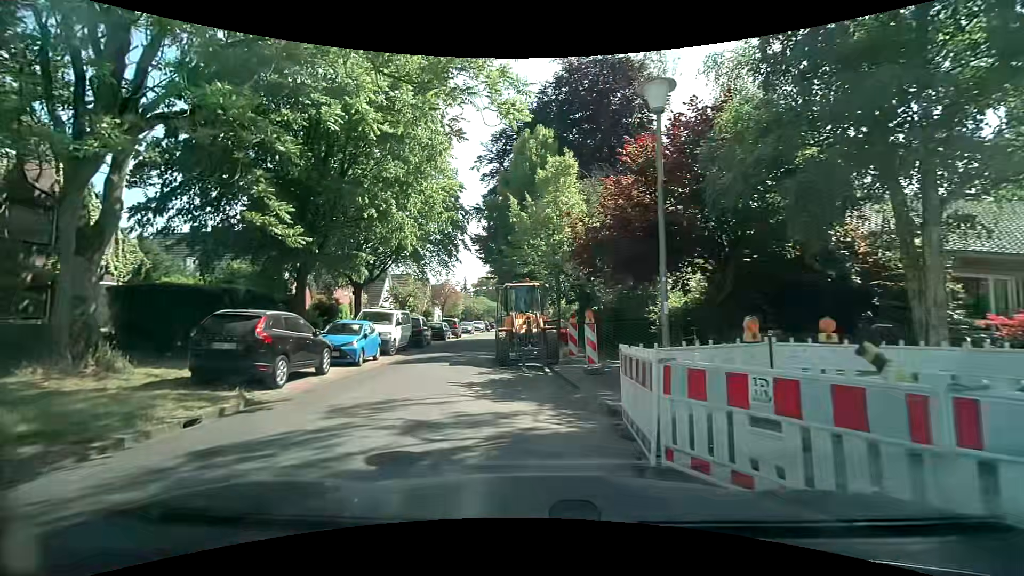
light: Day
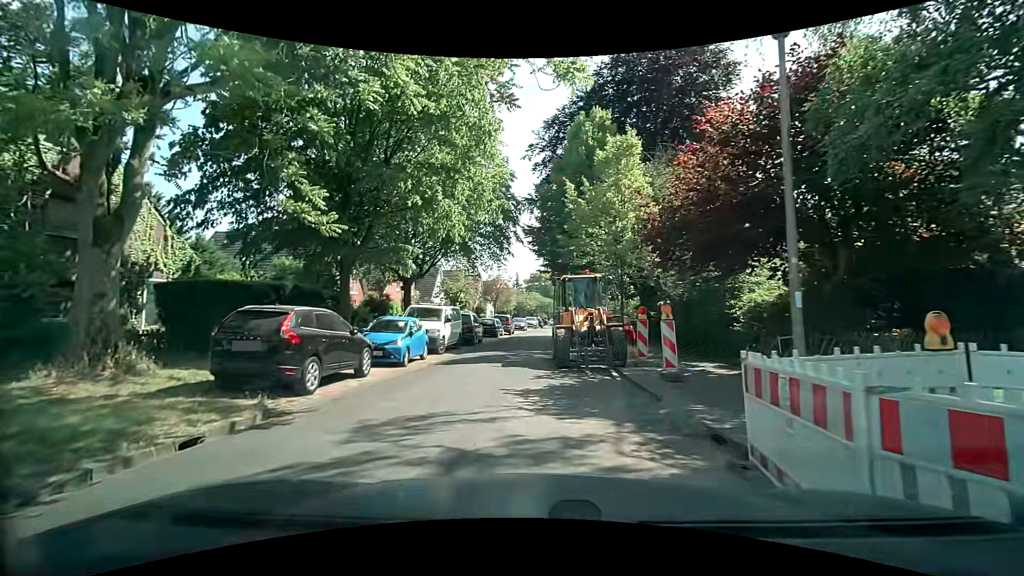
(-0.1, +1.8) m; -5°
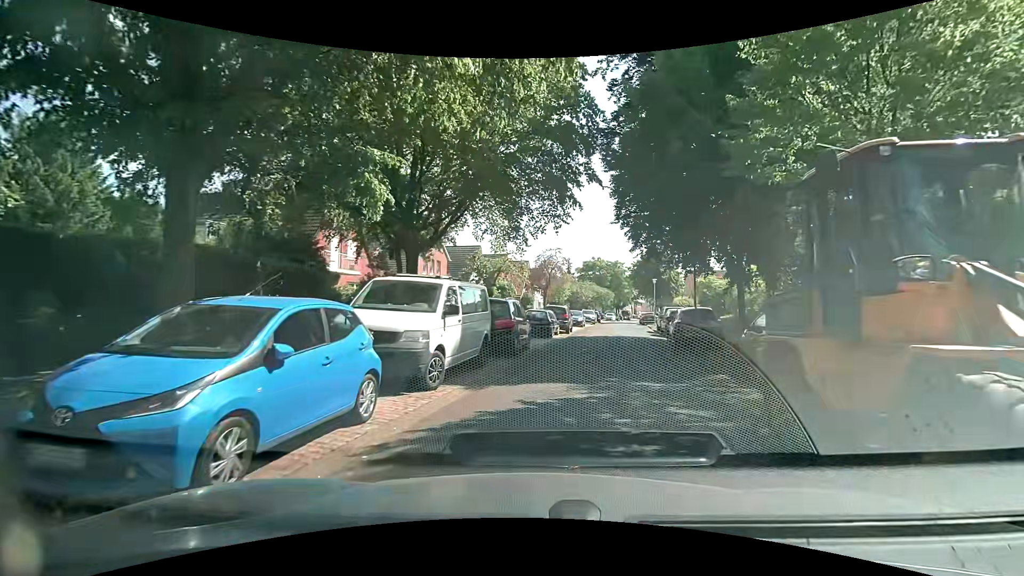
(-1.5, +11.7) m; -8°
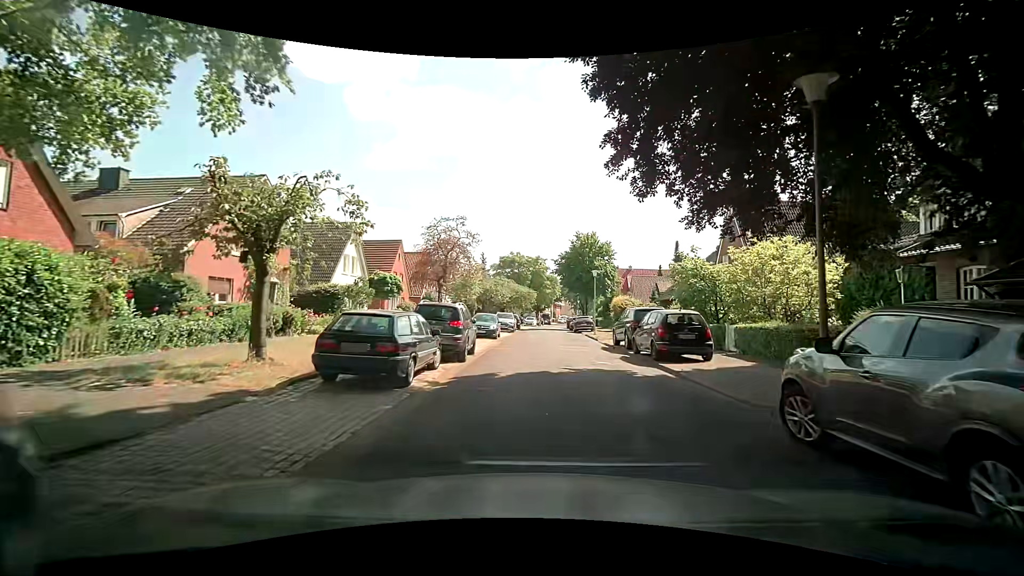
(+1.5, +15.9) m; +9°
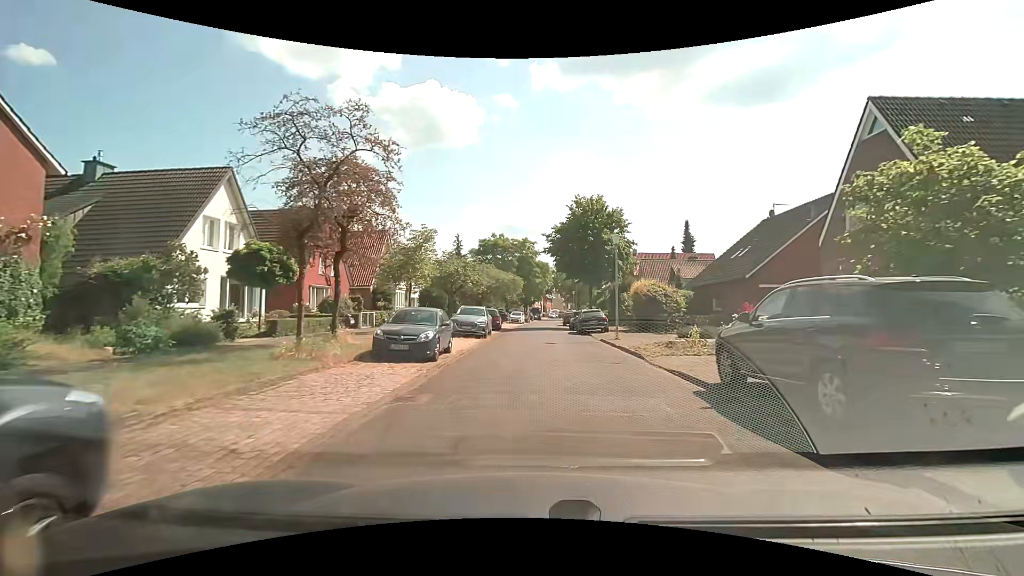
(+0.2, +15.2) m; +3°
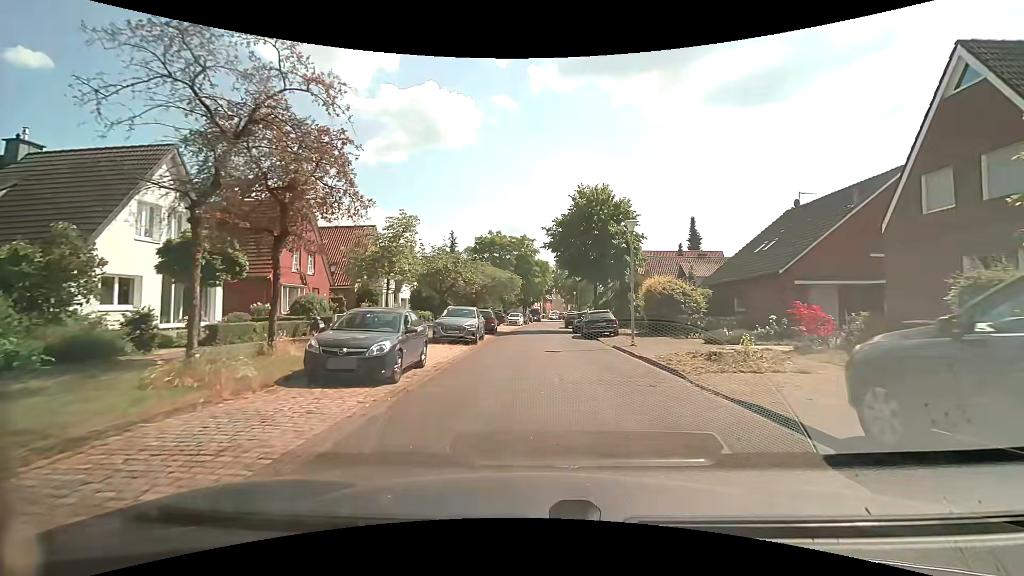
(0.0, +4.0) m; -1°
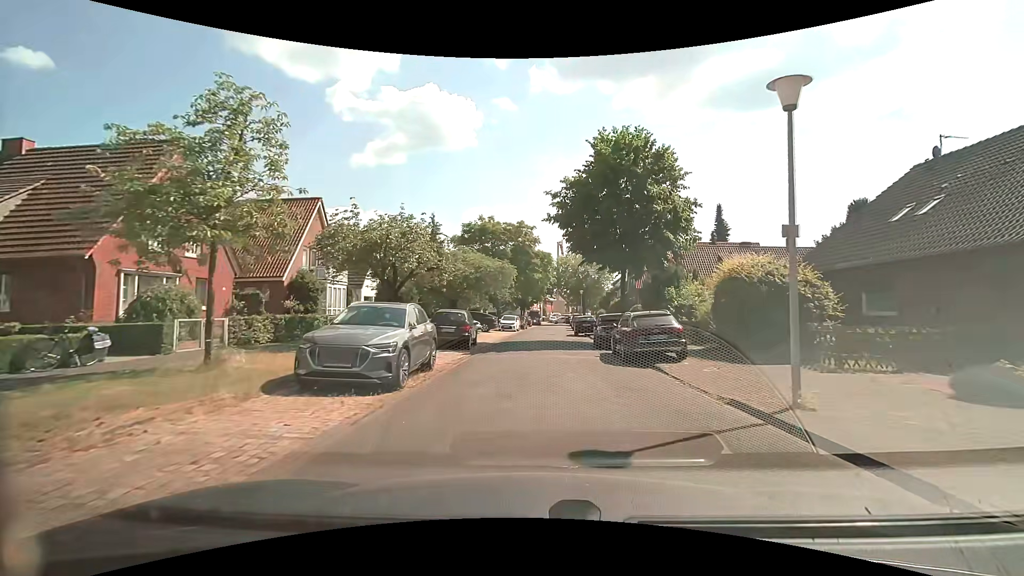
(0.0, +12.3) m; 0°
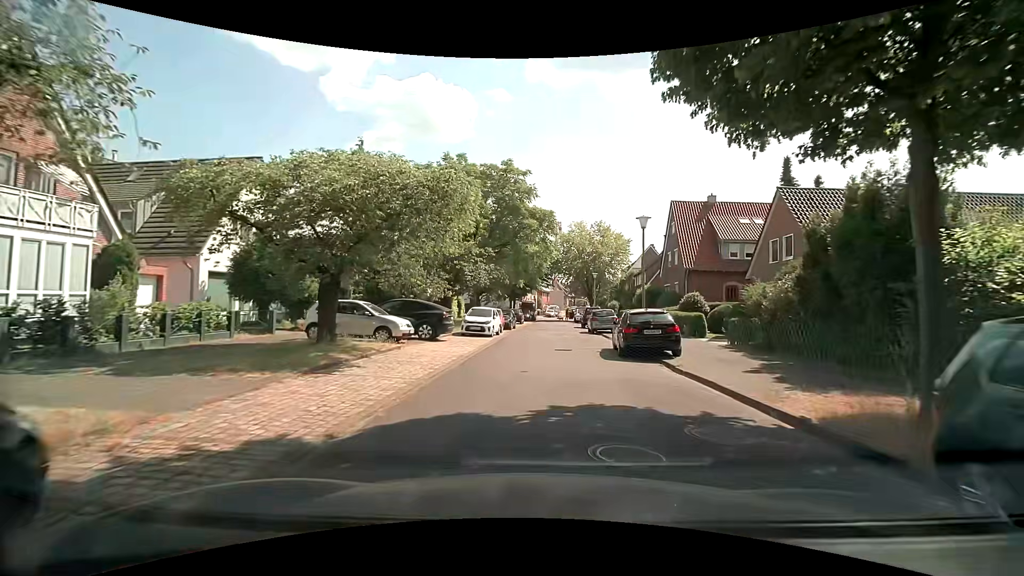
(0.0, +20.7) m; +1°
